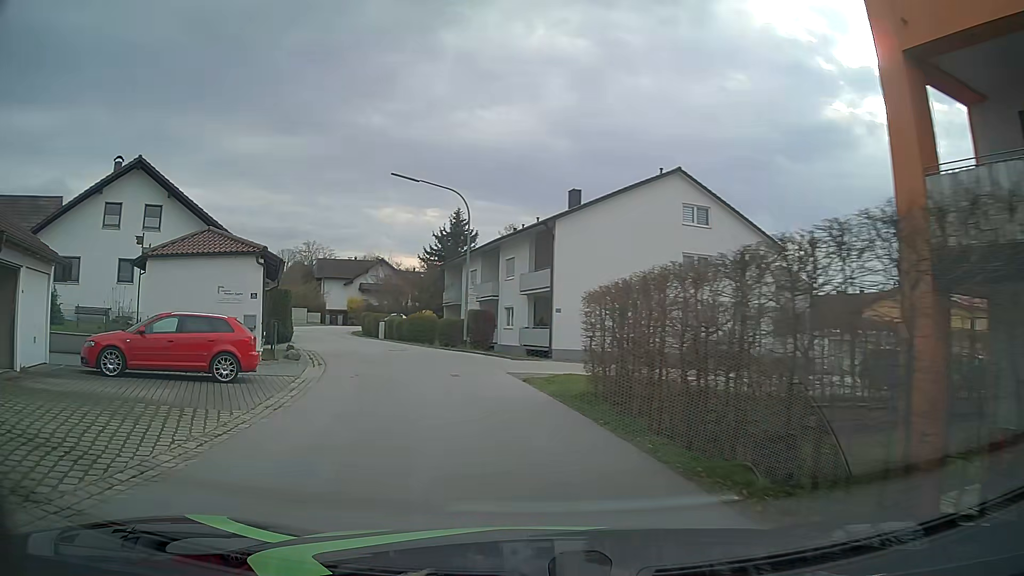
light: Day
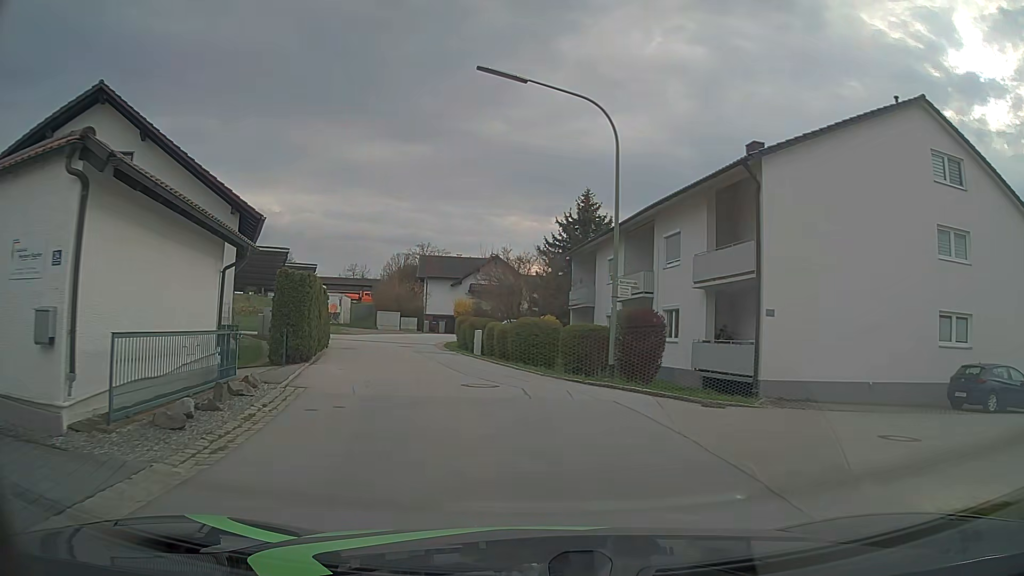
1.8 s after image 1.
(-1.7, +13.4) m; -11°
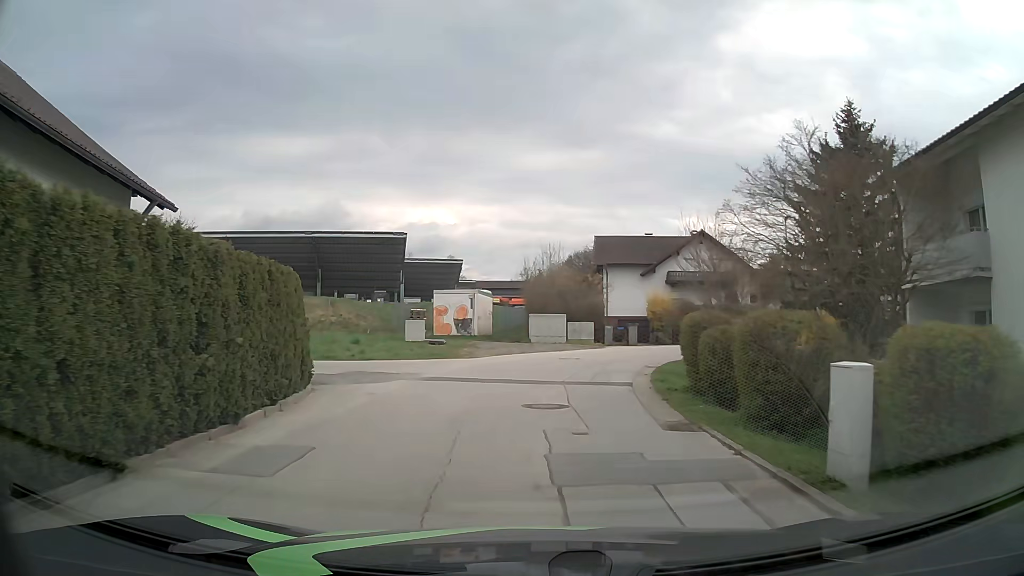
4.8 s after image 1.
(-2.9, +22.0) m; -16°
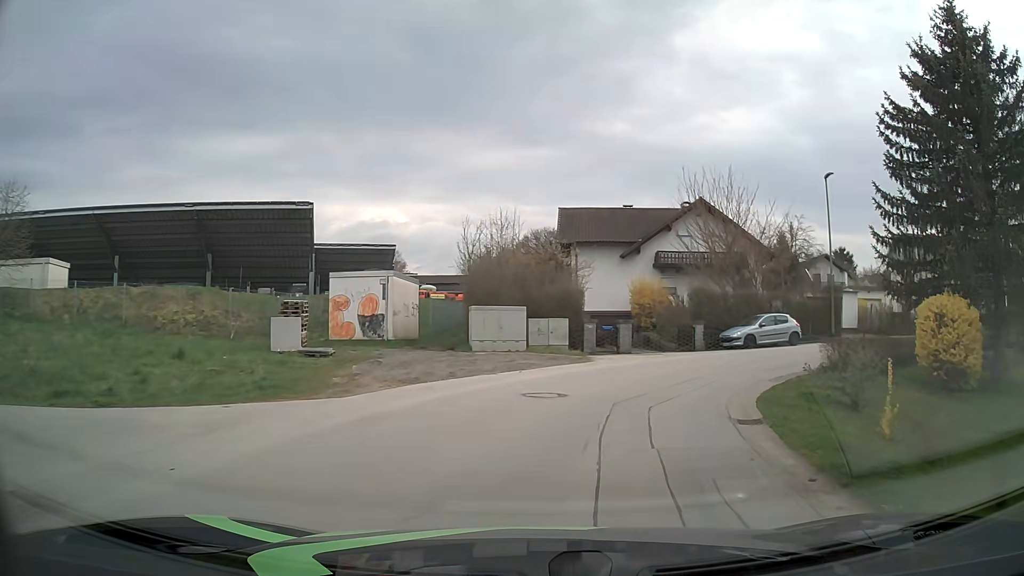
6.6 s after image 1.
(0.0, +13.4) m; +3°
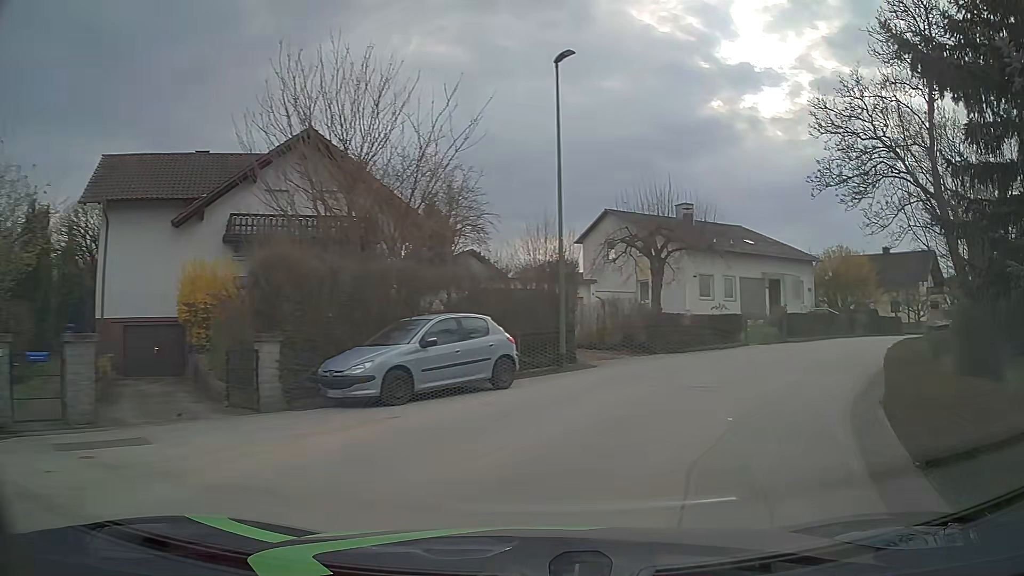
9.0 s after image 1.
(+4.0, +16.8) m; +32°
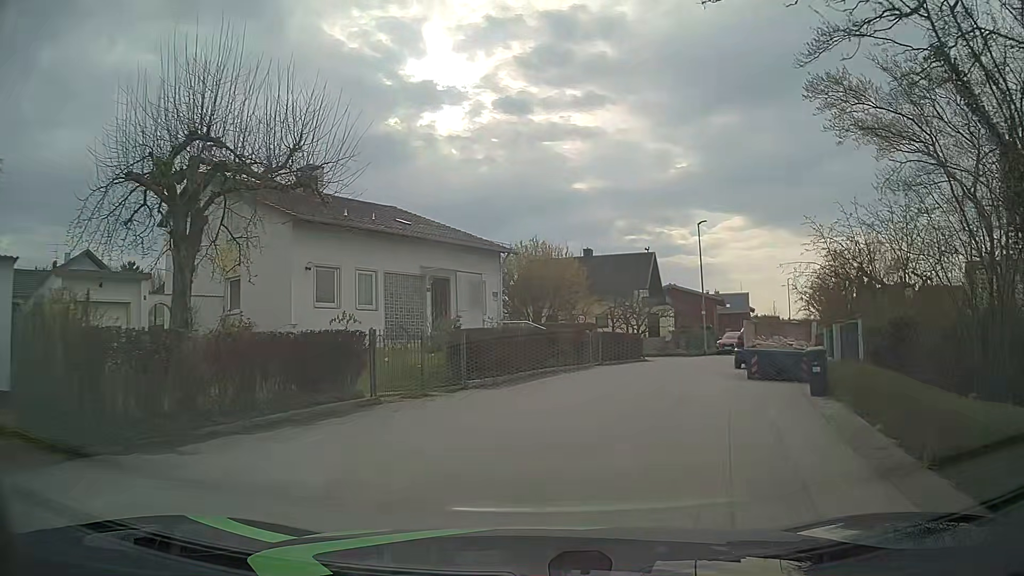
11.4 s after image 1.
(+4.2, +13.8) m; +28°
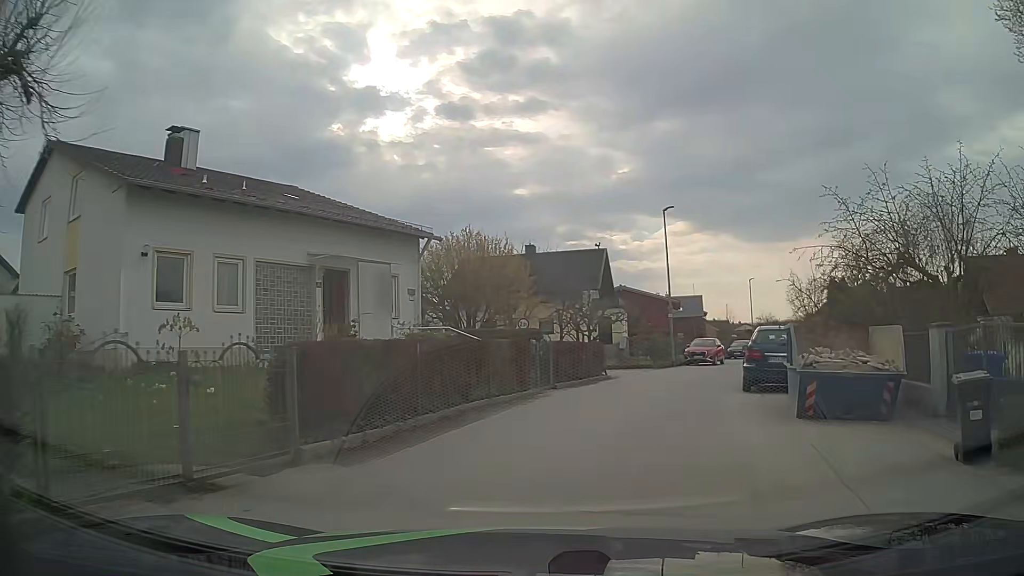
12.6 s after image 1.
(+0.4, +7.0) m; +6°
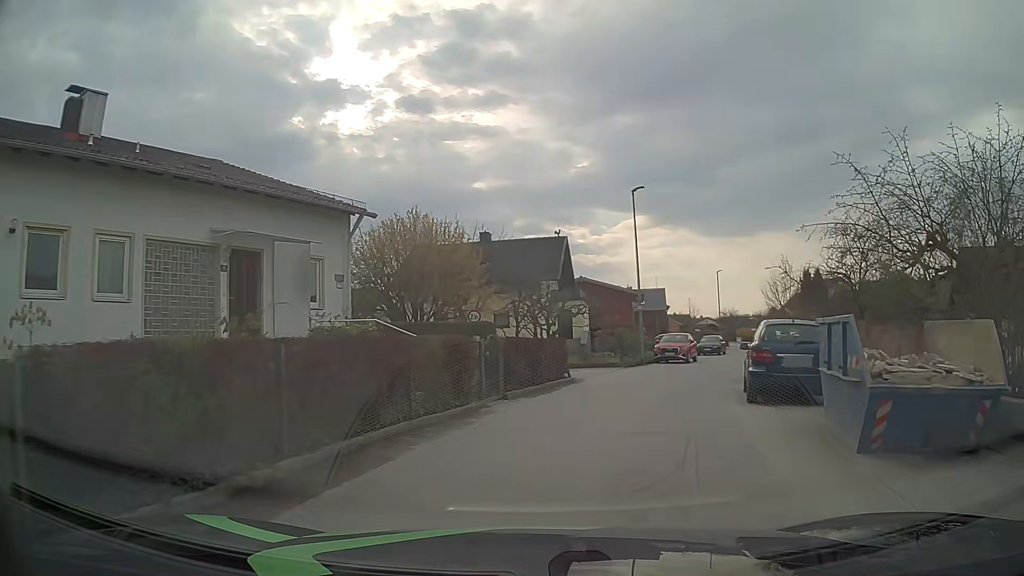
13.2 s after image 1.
(+0.1, +3.7) m; +4°
(+1, +10) (+3, +20) (+7, +29) (+11, +38) (+15, +47) (+18, +57) (+22, +66) (+25, +75) (+29, +85) (+31, +95) m
